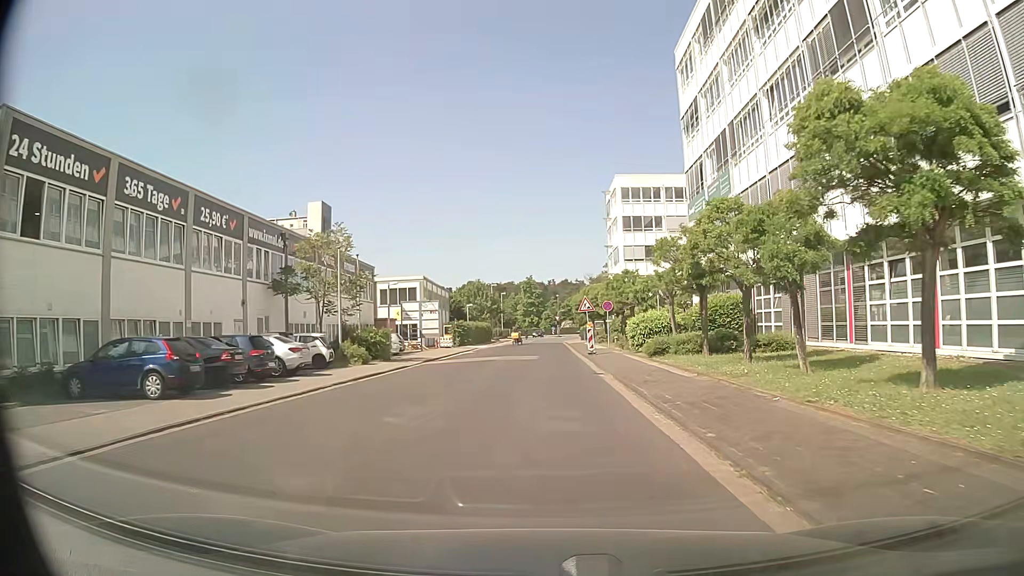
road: residential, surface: asphalt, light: Day
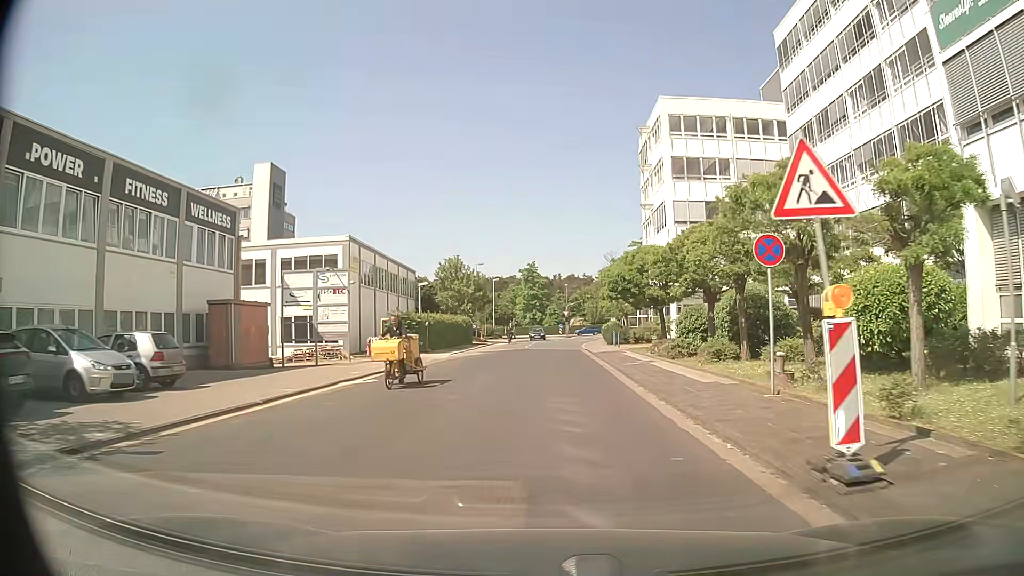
(0.0, +29.3) m; 0°
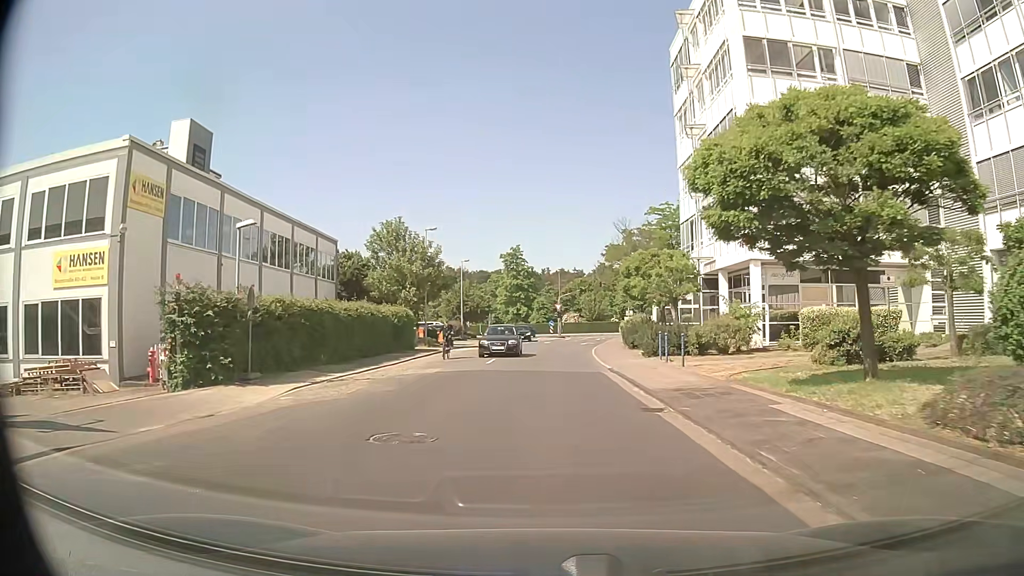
(+0.1, +23.8) m; +1°
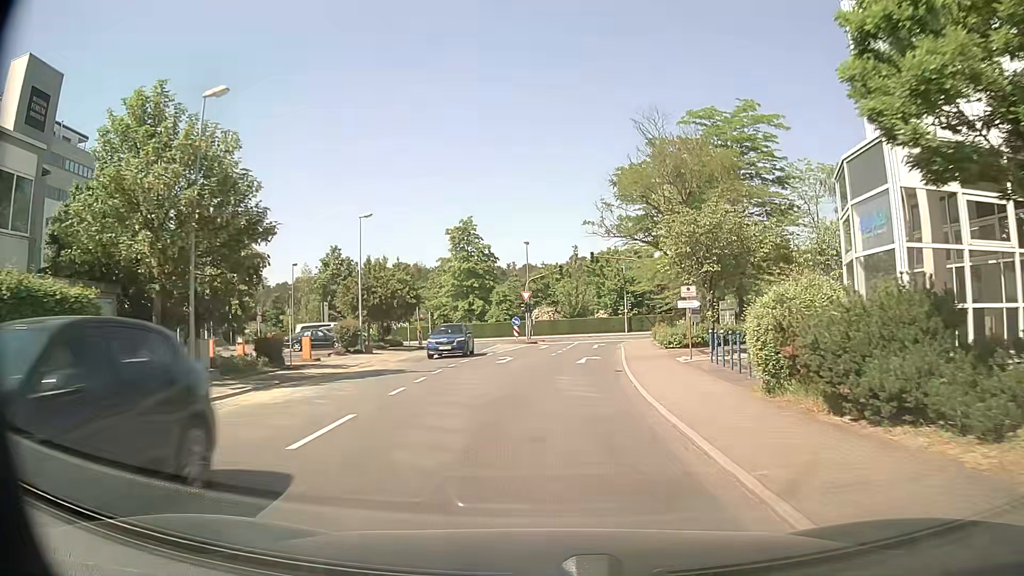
(+0.2, +29.1) m; +2°
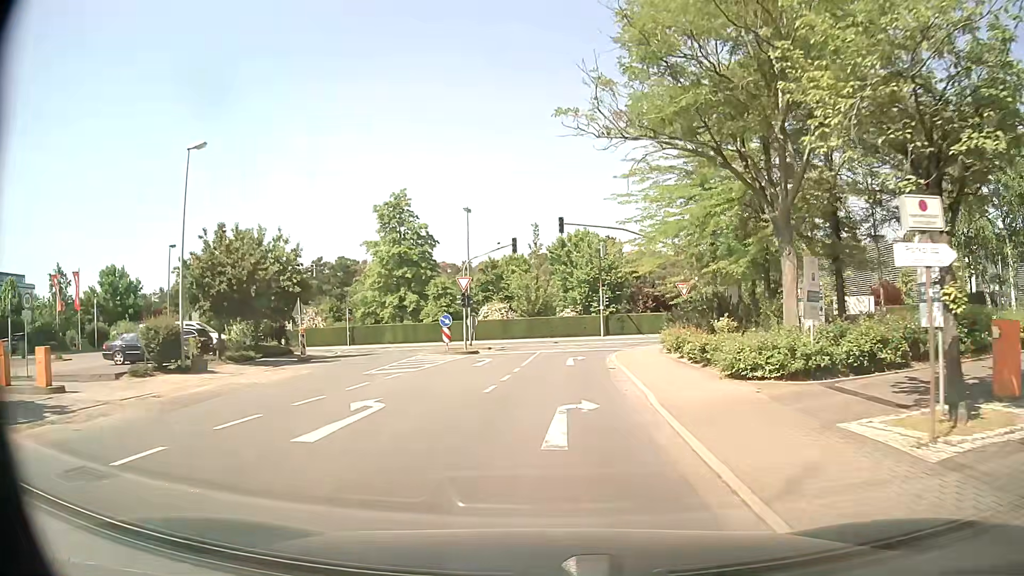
(+0.6, +16.7) m; +3°
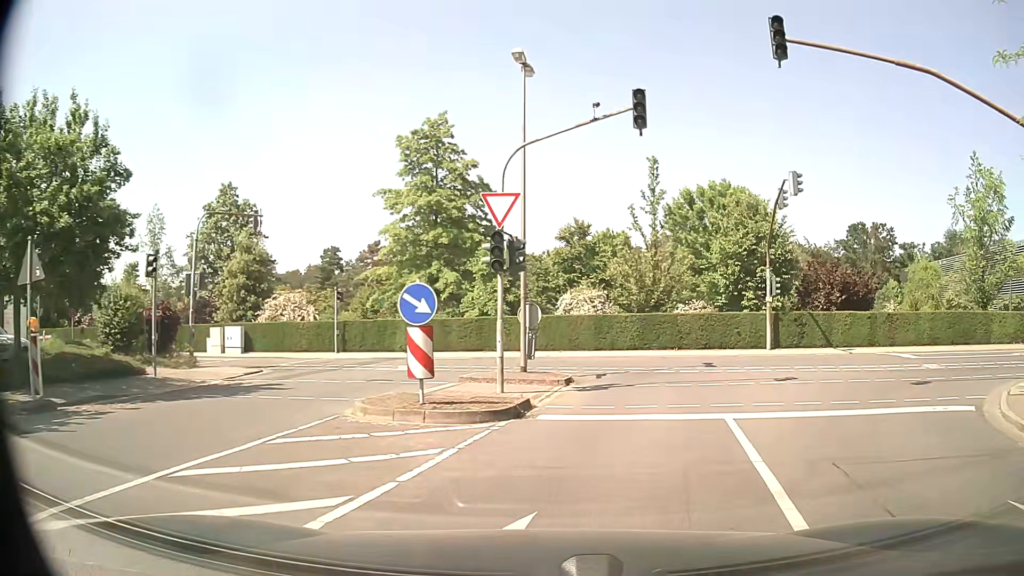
(-1.4, +22.7) m; -6°
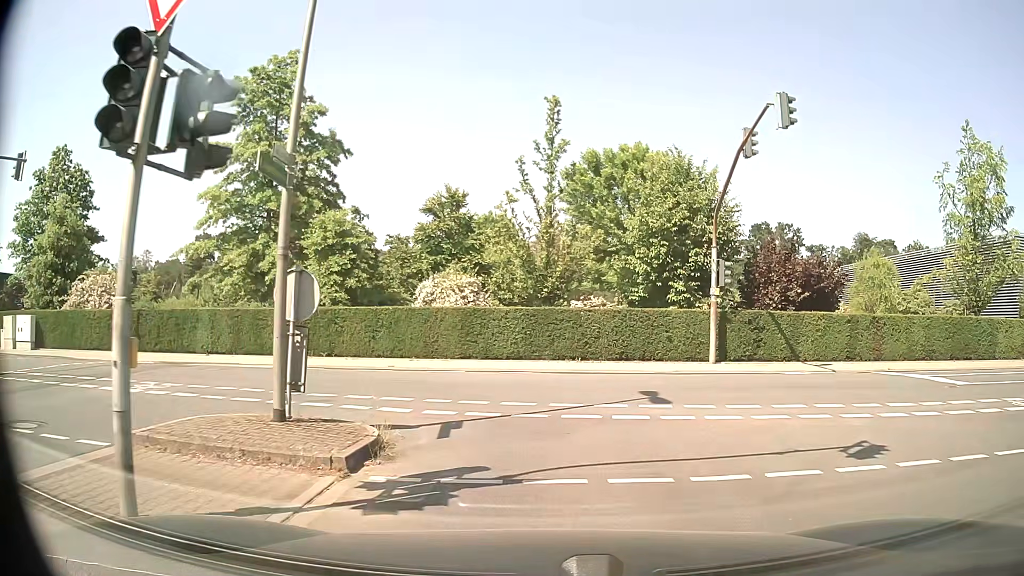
(+0.7, +9.1) m; +9°
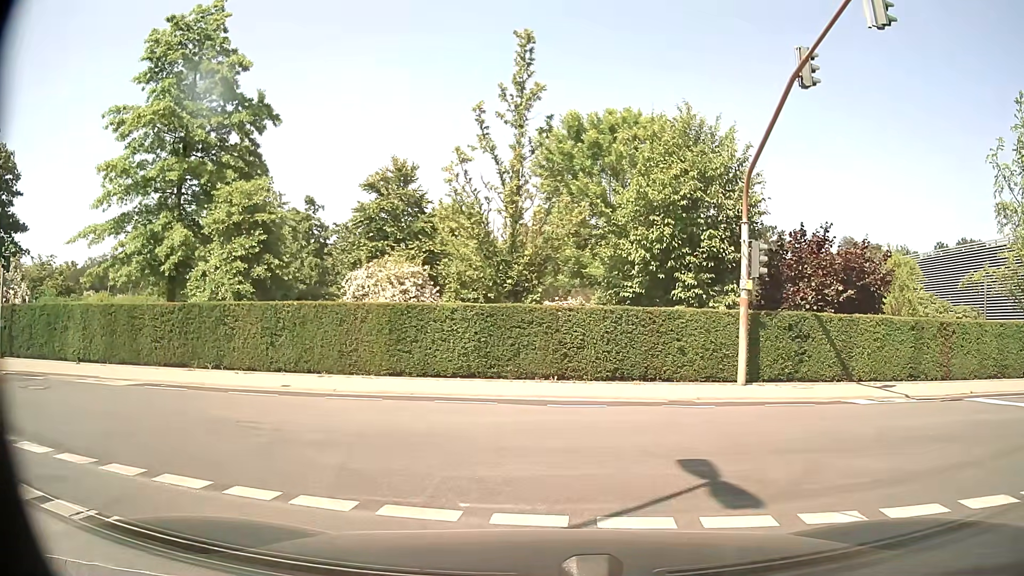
(+0.2, +5.9) m; +5°
(-3, +9) (-13, +12) (-23, +11) (-33, +11) (-43, +10) (-52, +9) (-62, +8) (-72, +7) (-82, +5) (-92, +4) m
